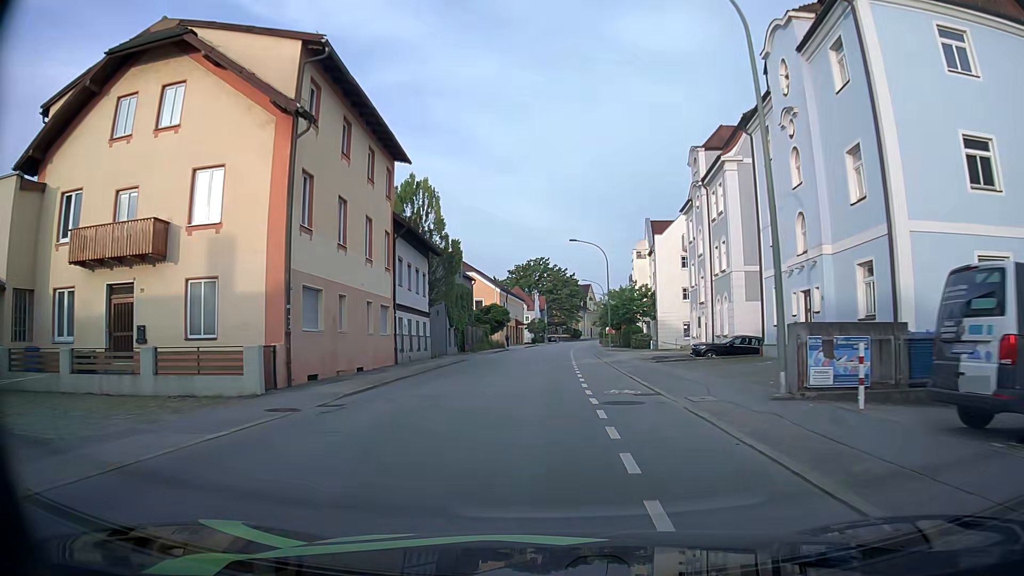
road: tertiary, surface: asphalt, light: Day
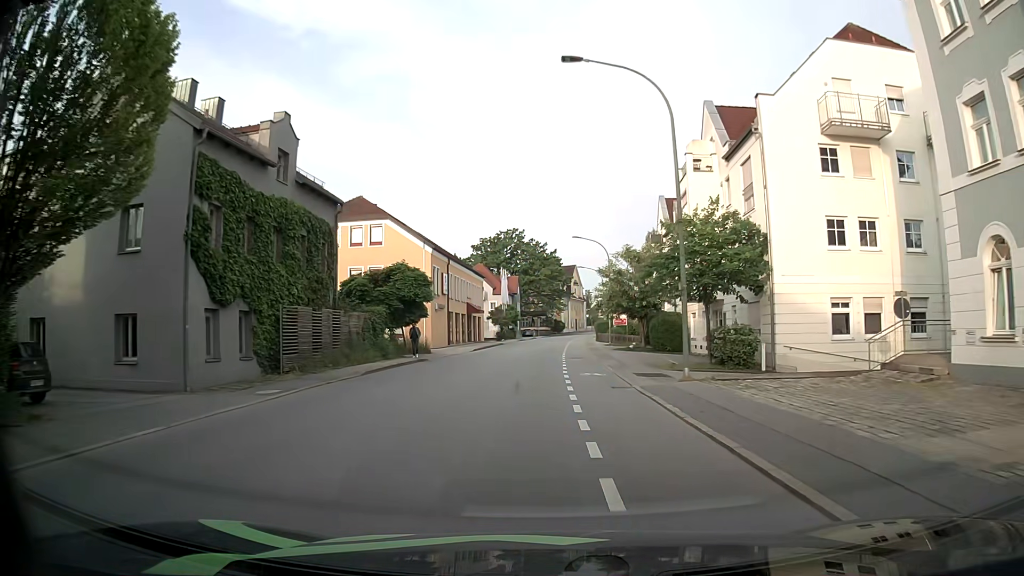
(+0.5, +35.6) m; +1°
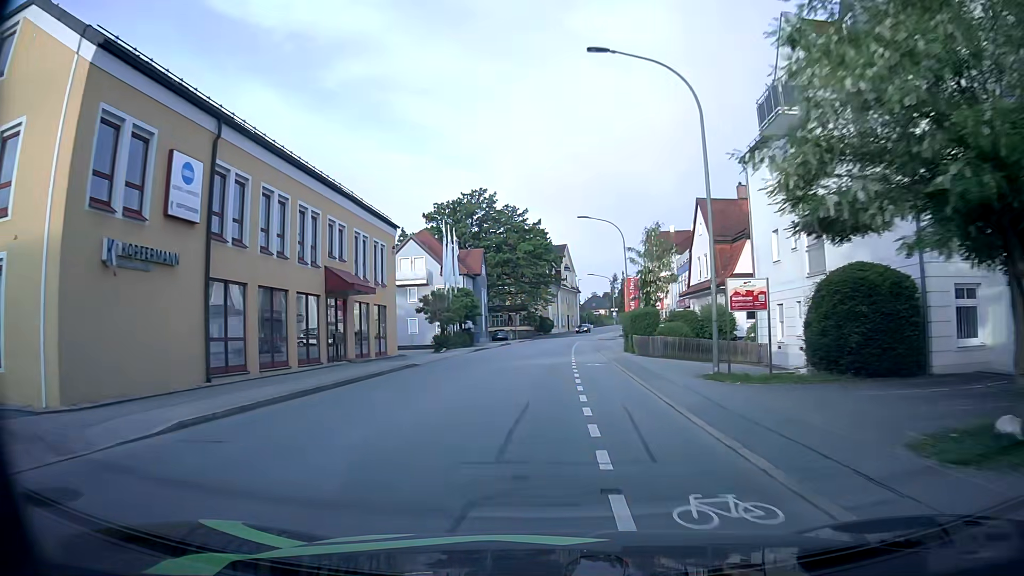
(+0.5, +37.2) m; +1°
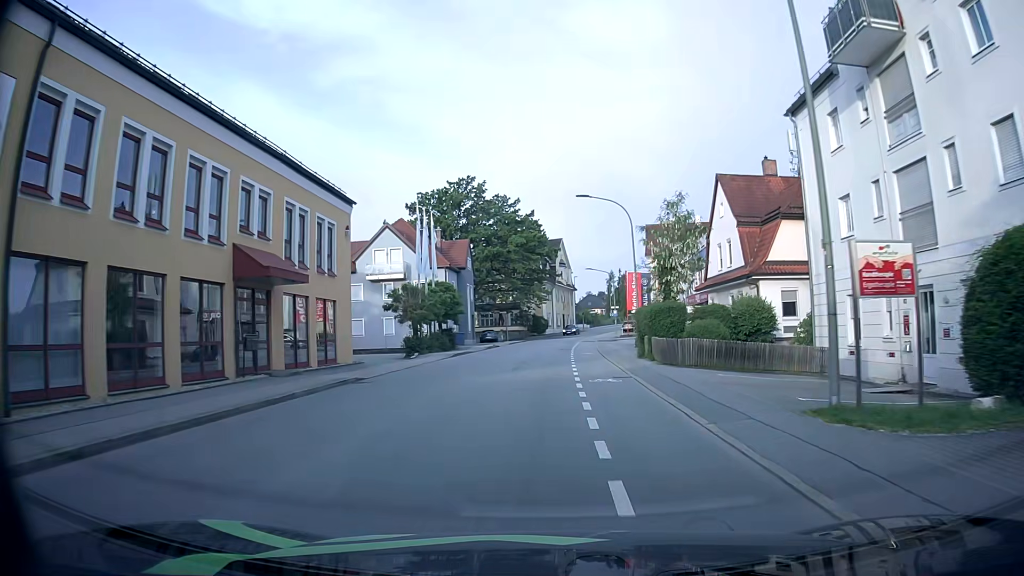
(+0.1, +7.5) m; +1°
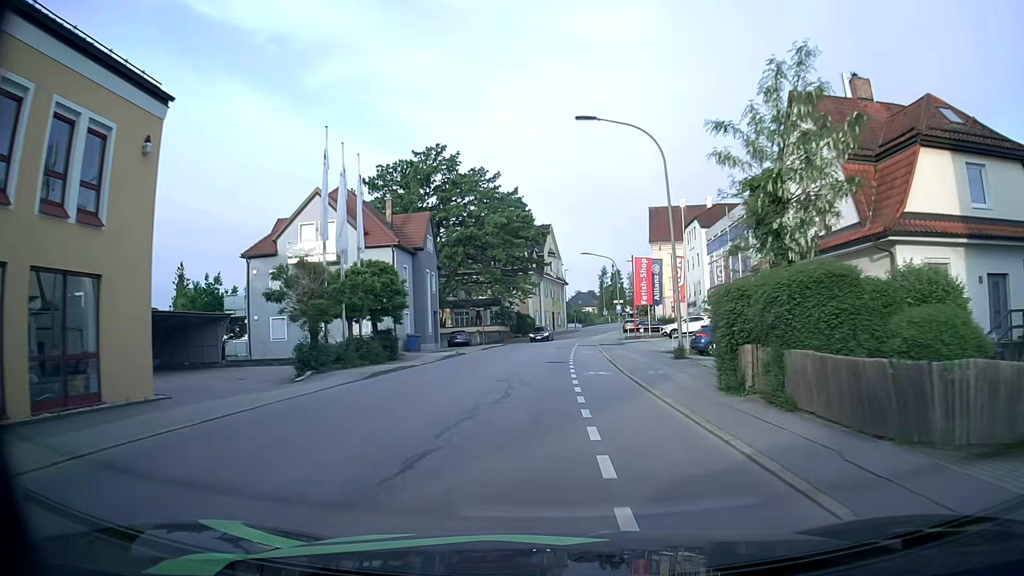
(0.0, +15.1) m; +1°
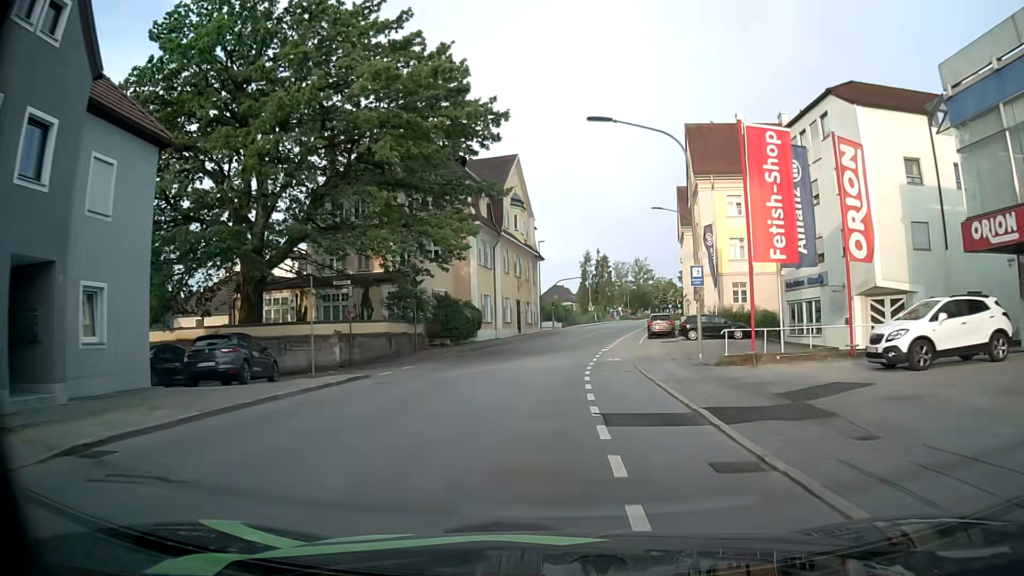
(+0.5, +38.5) m; +2°
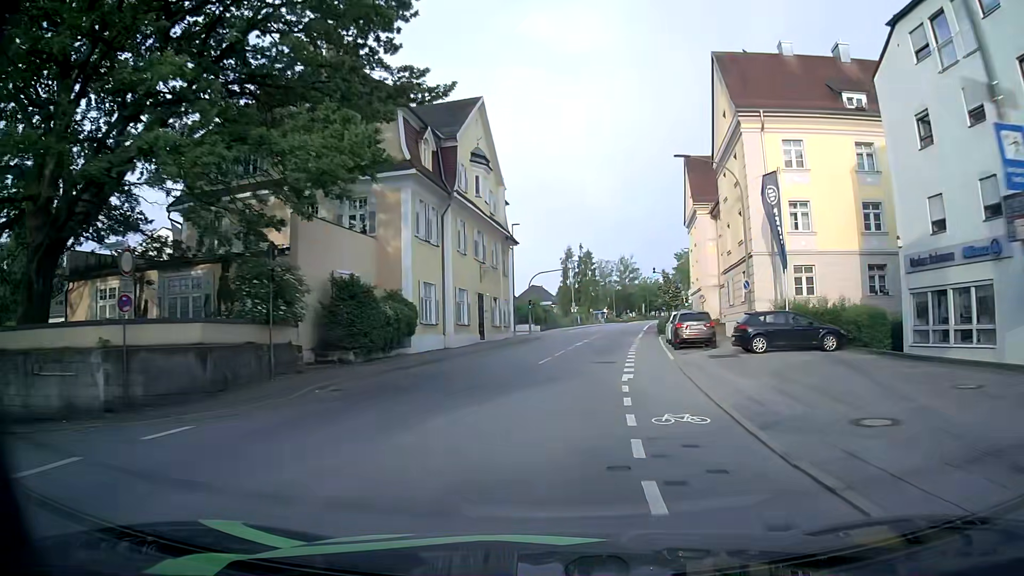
(+0.1, +15.5) m; +1°
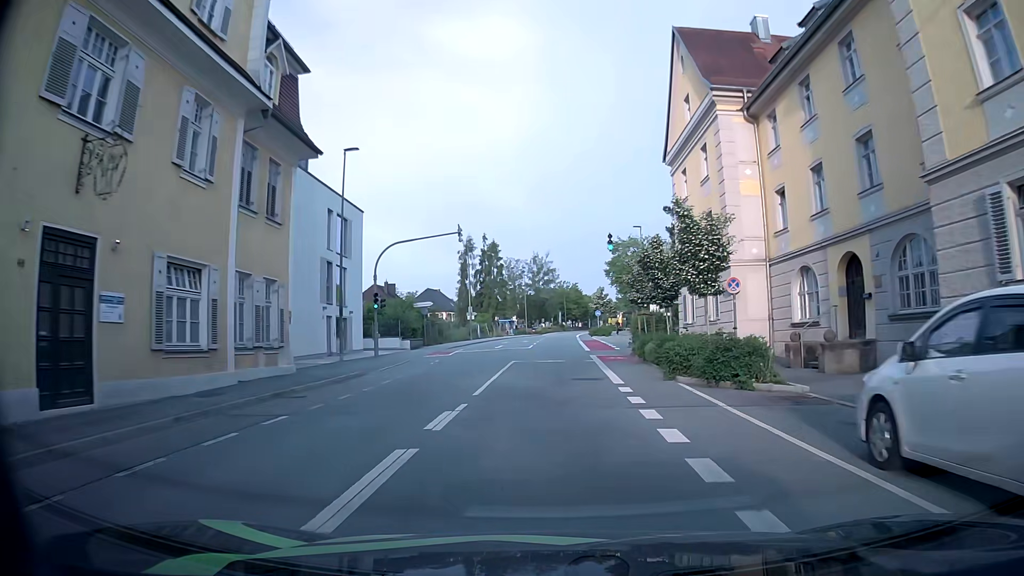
(+2.3, +30.3) m; +8°
(0, +10) (0, +20) (0, +30) (+1, +40) (+1, +50) (+1, +60) (+1, +70) (+2, +80) (+2, +90) (+3, +100) m
